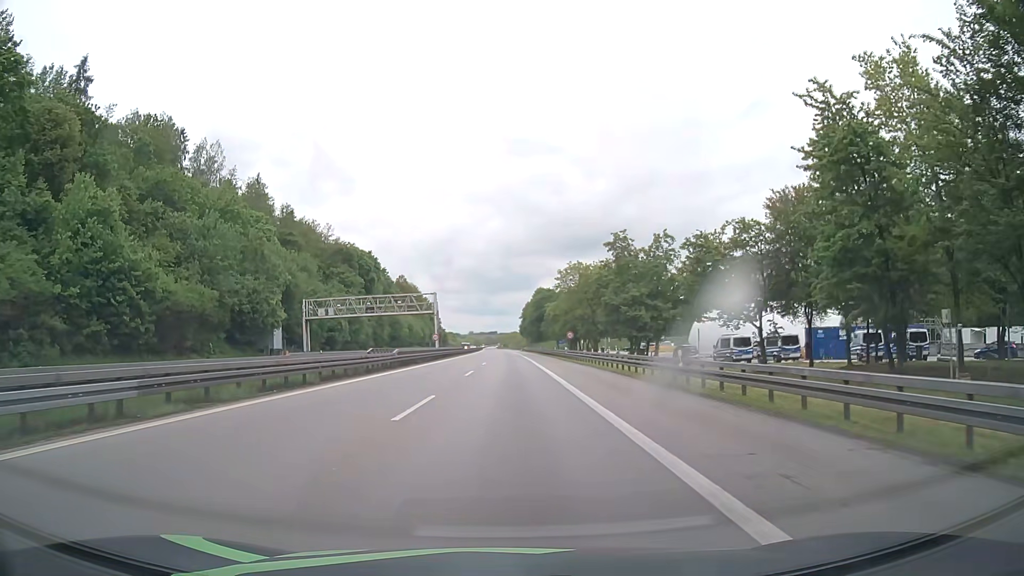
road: motorway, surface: asphalt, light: Day
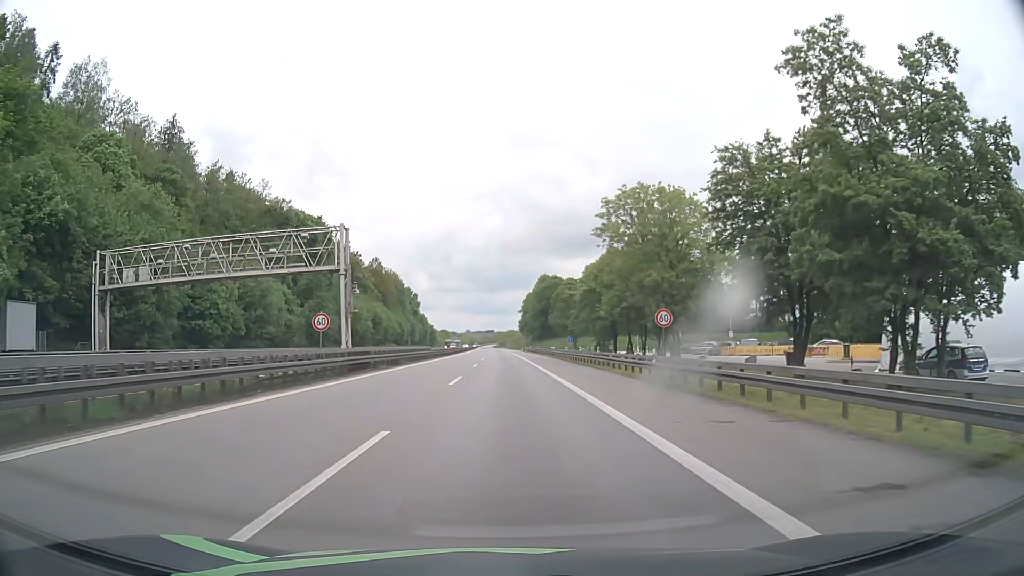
(+0.1, +44.1) m; 0°
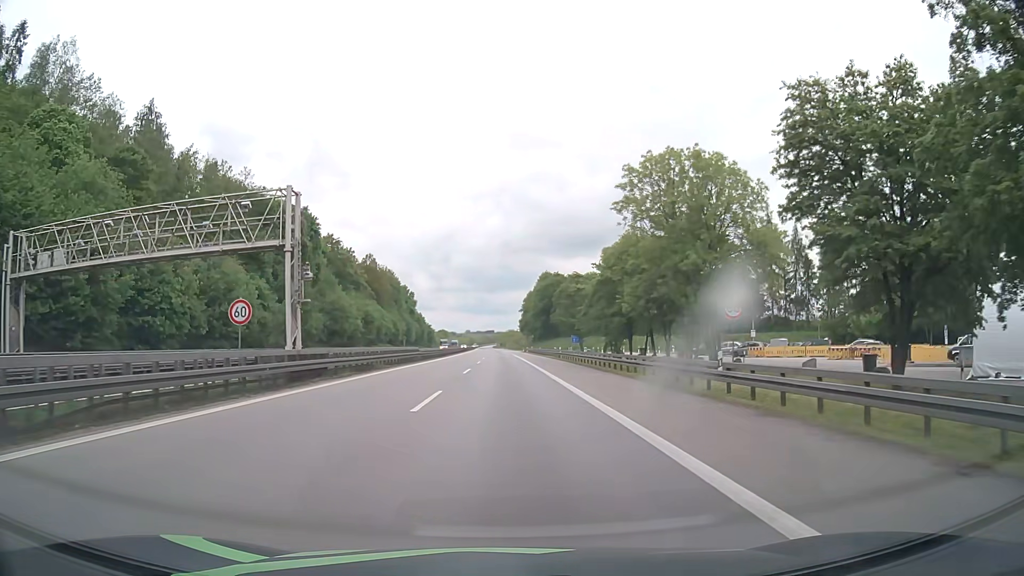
(0.0, +9.0) m; 0°
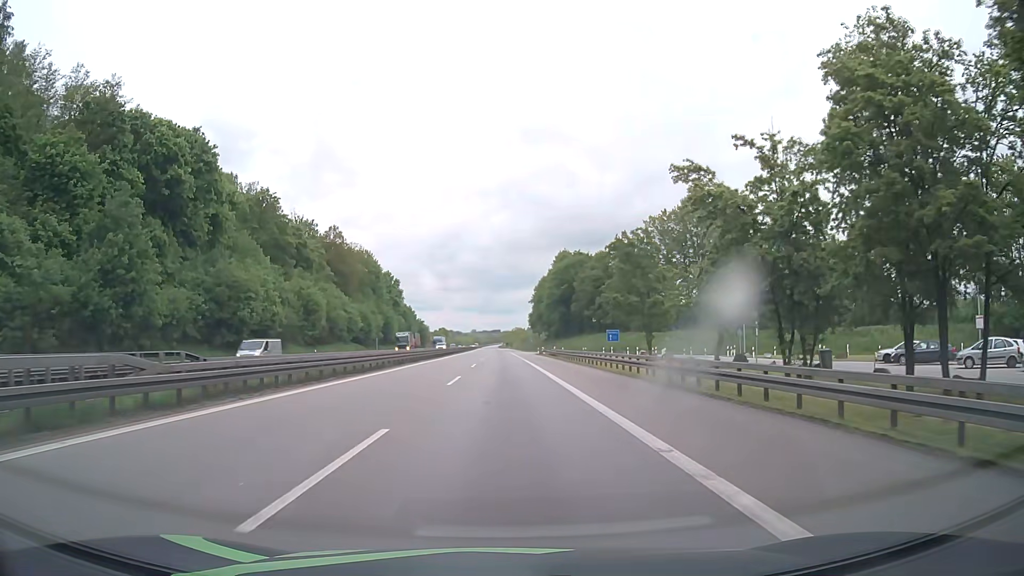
(-0.2, +45.2) m; -1°
(0, +10) (0, +20) (0, +30) (0, +40) (0, +50) (0, +60) (0, +70) (0, +80) (0, +90) (-1, +100) m
